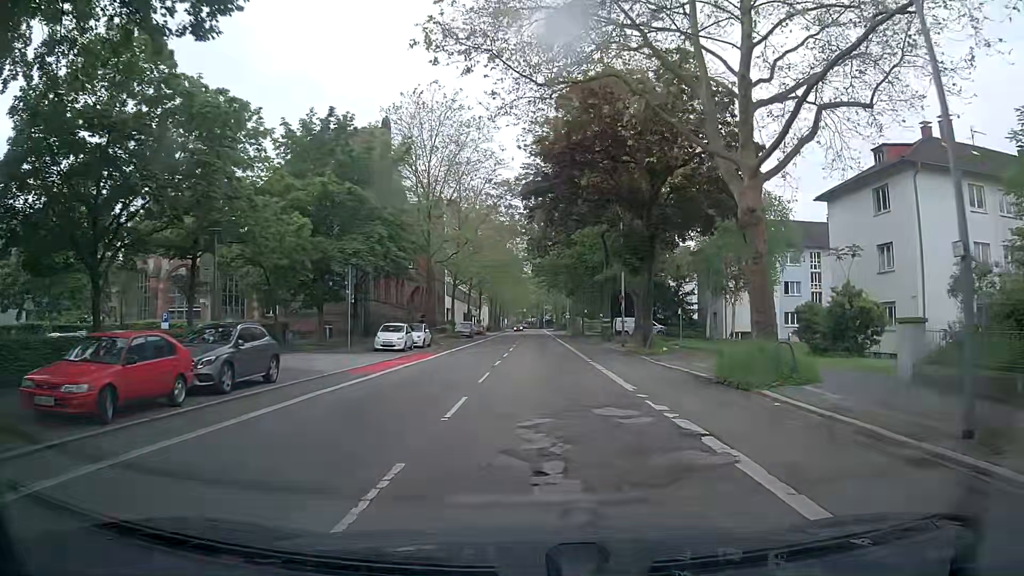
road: secondary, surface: asphalt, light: Day
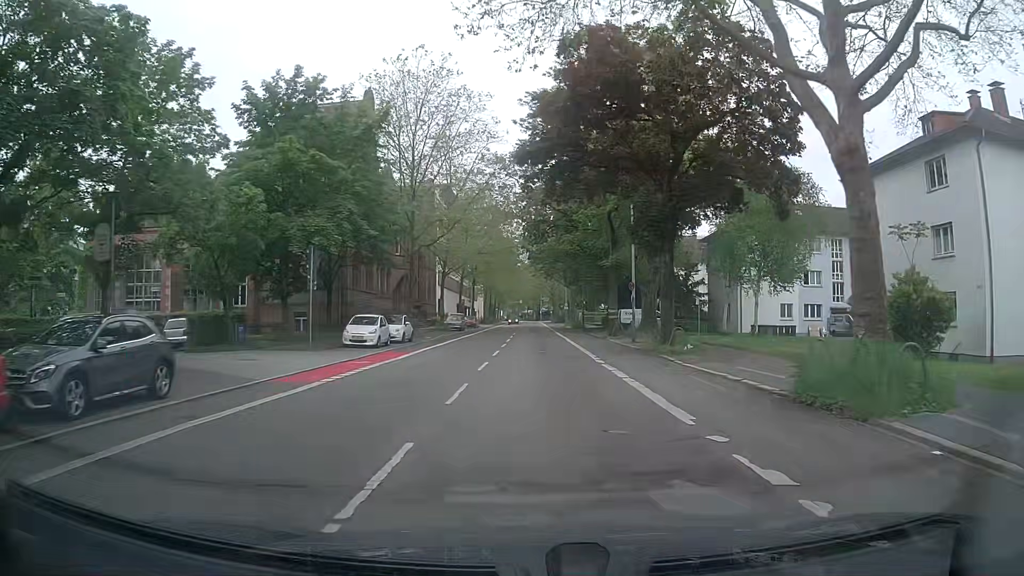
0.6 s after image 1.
(0.0, +5.5) m; 0°
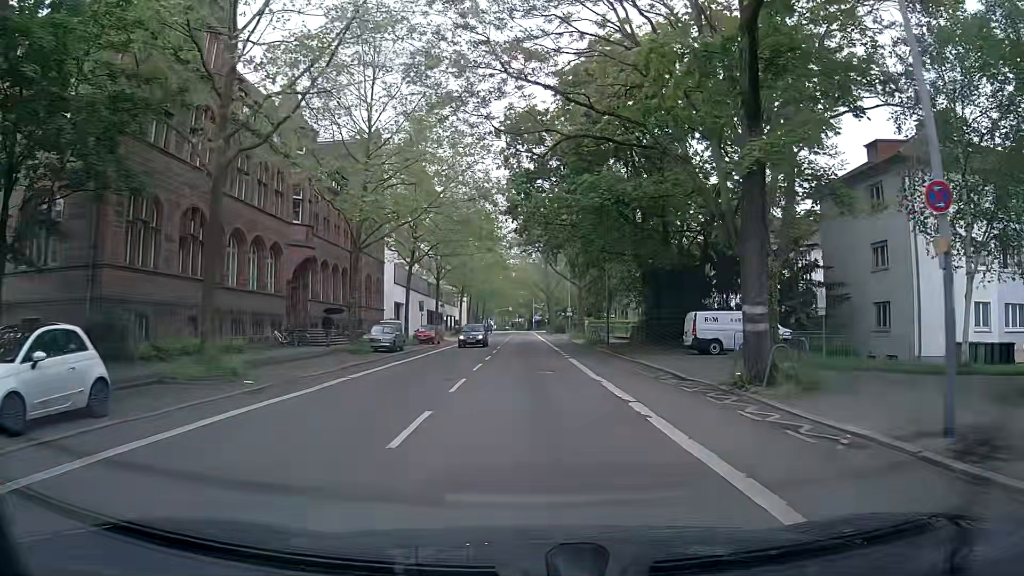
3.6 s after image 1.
(+0.3, +28.2) m; +1°
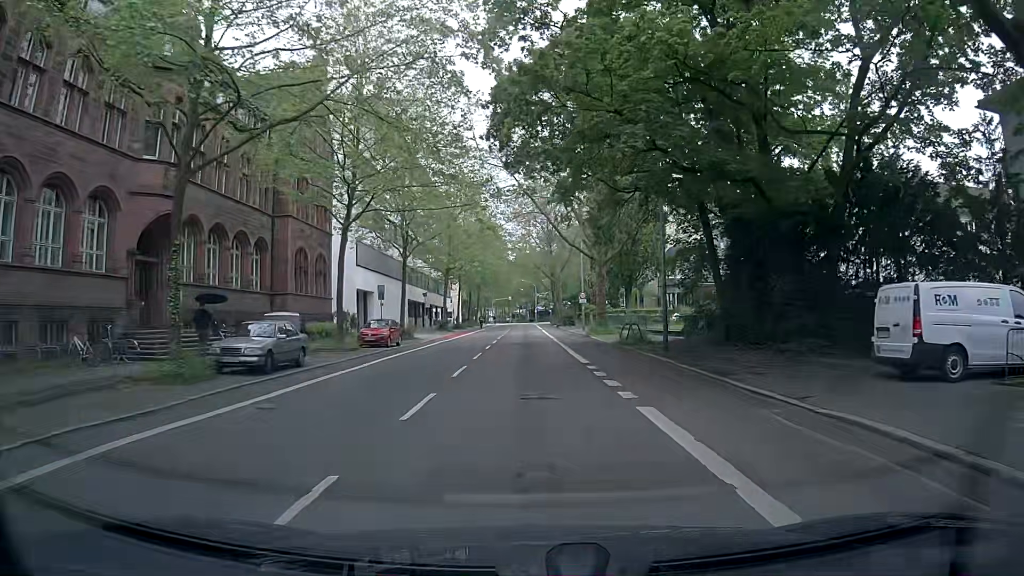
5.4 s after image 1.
(0.0, +17.3) m; +1°
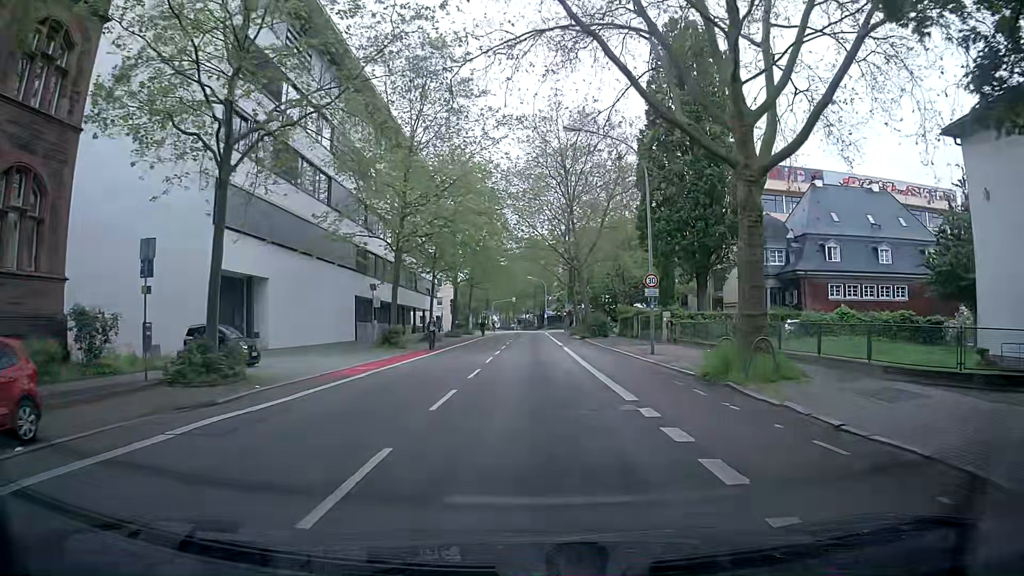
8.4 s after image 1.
(-1.0, +29.4) m; -2°
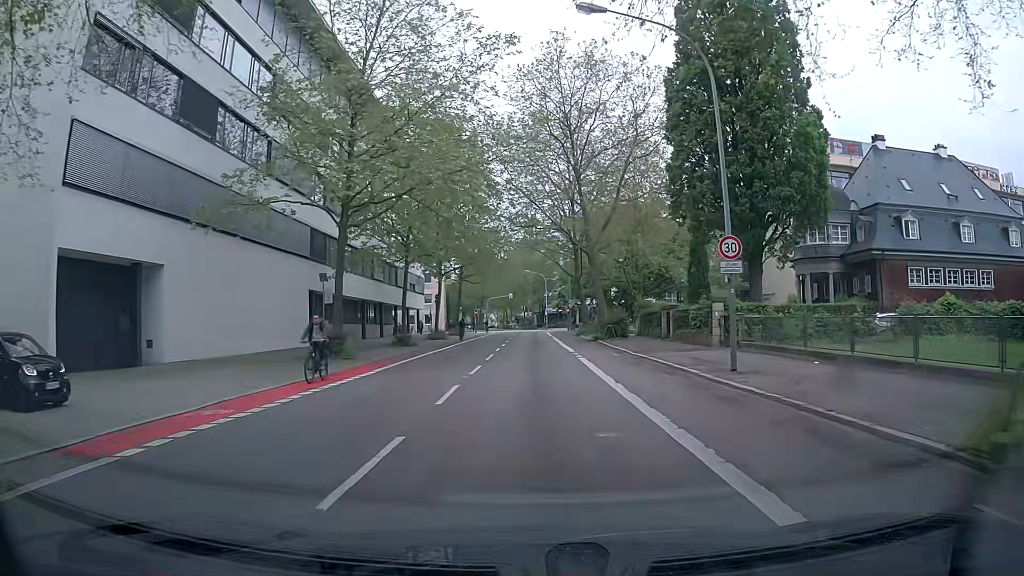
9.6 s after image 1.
(+0.1, +11.5) m; 0°
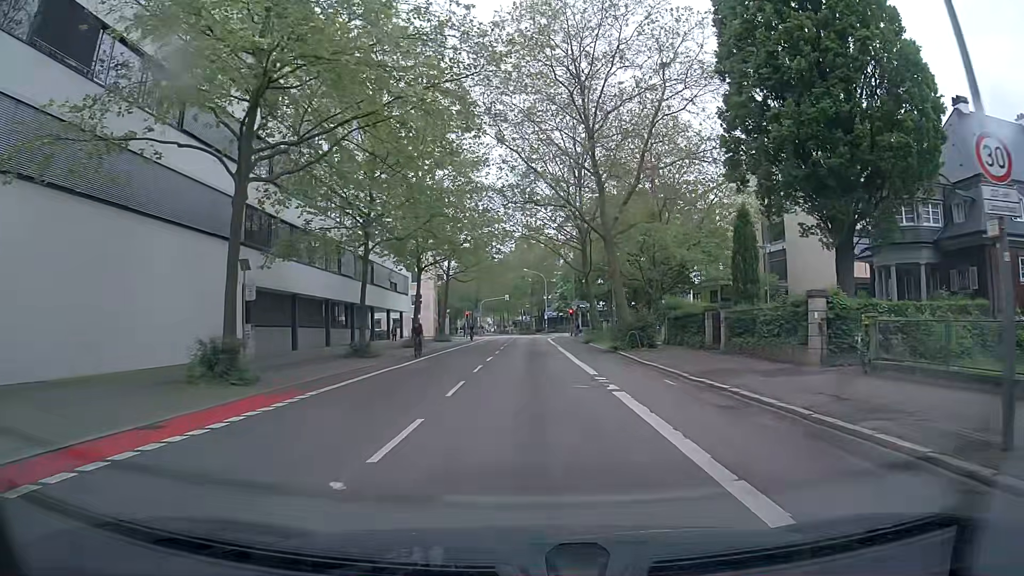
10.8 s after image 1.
(-0.2, +10.6) m; 0°
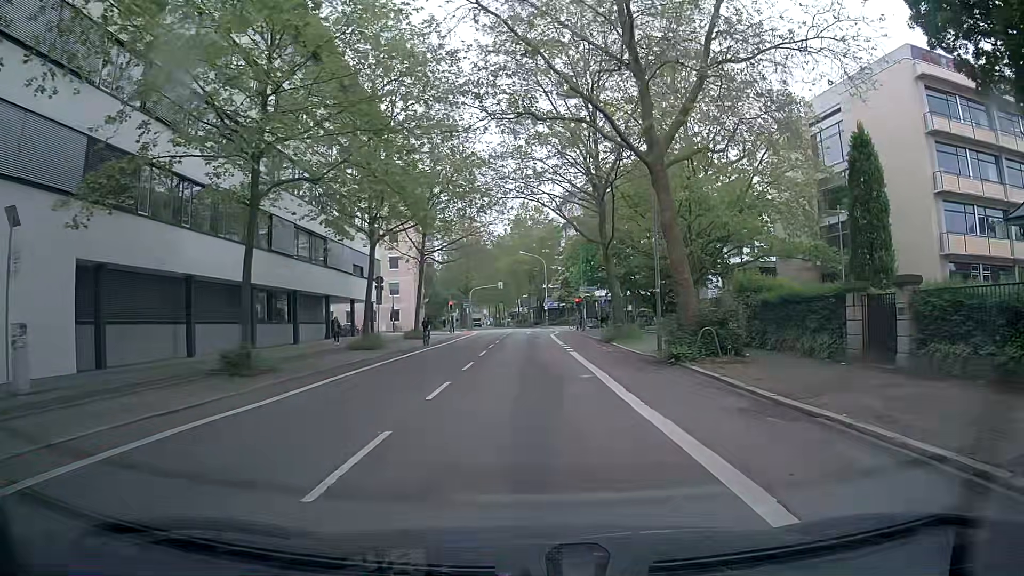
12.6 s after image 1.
(+0.2, +14.1) m; +1°
